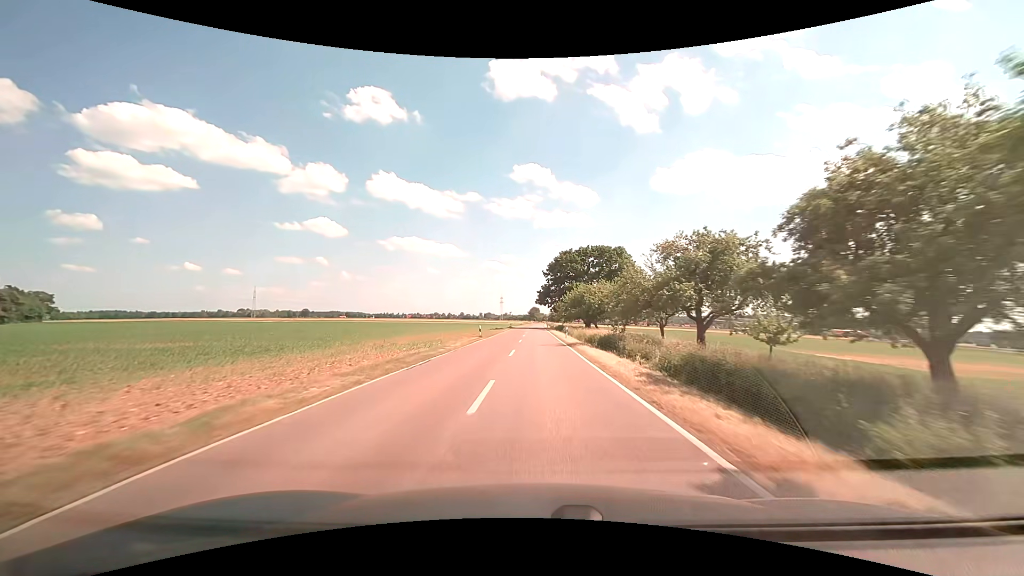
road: tertiary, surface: asphalt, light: Day
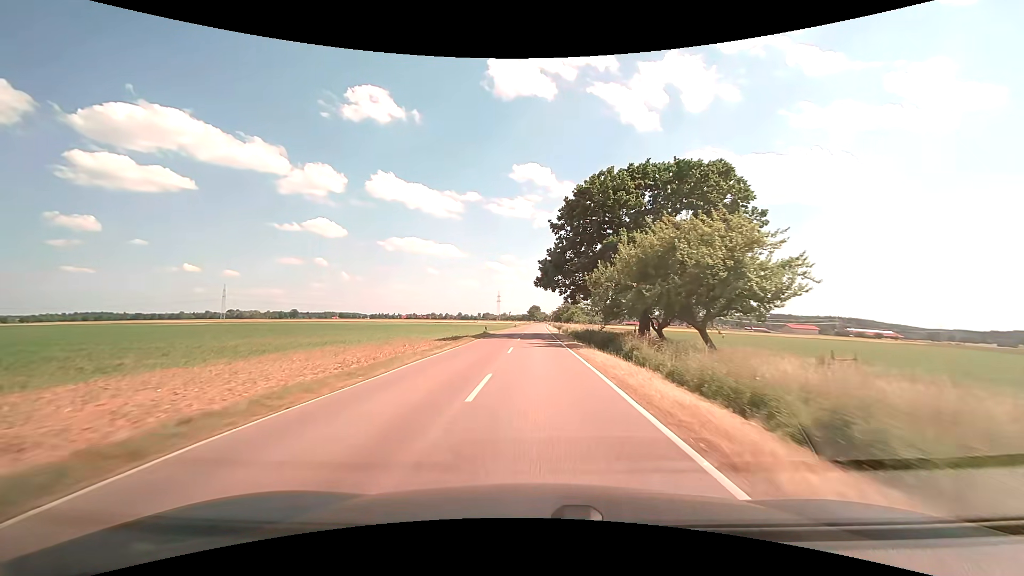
(+0.2, +48.0) m; 0°
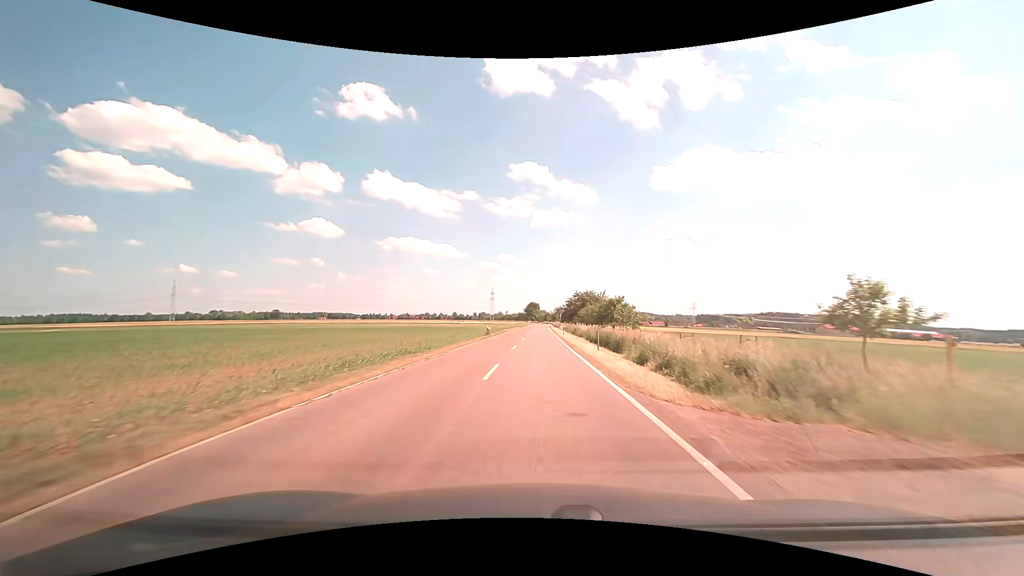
(+0.1, +58.9) m; 0°
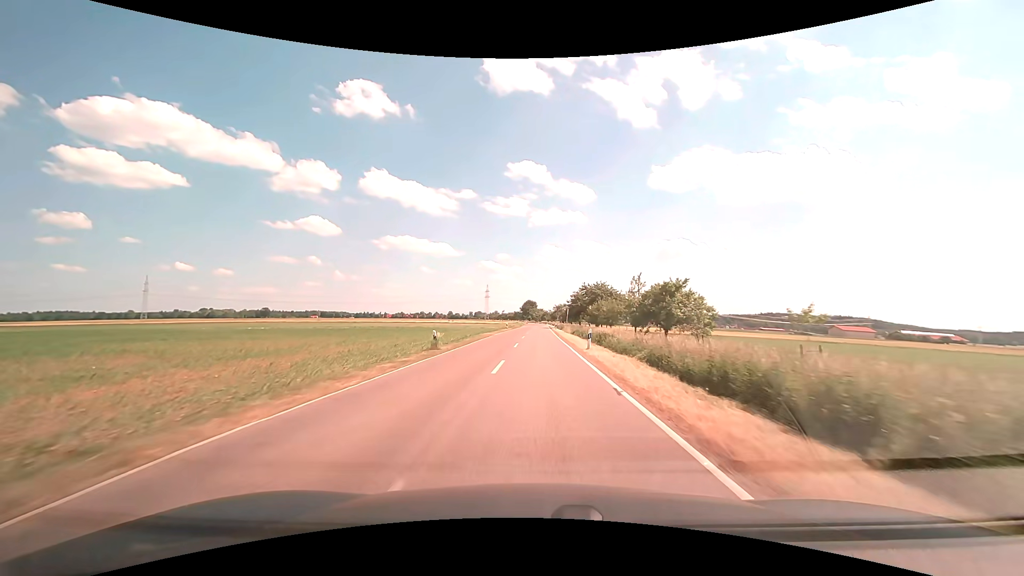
(0.0, +23.3) m; 0°
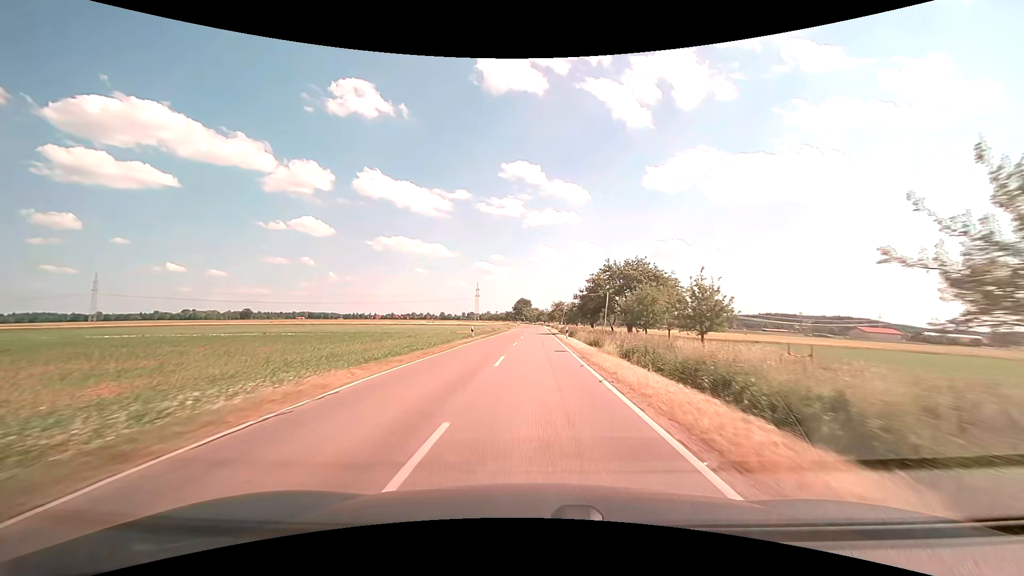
(+0.1, +34.7) m; +1°
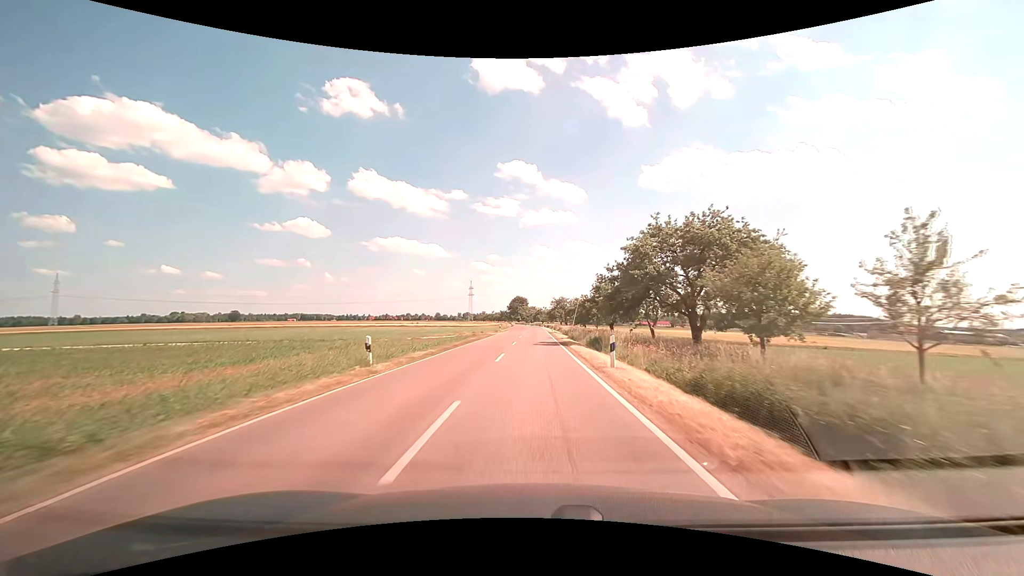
(+0.1, +23.0) m; 0°
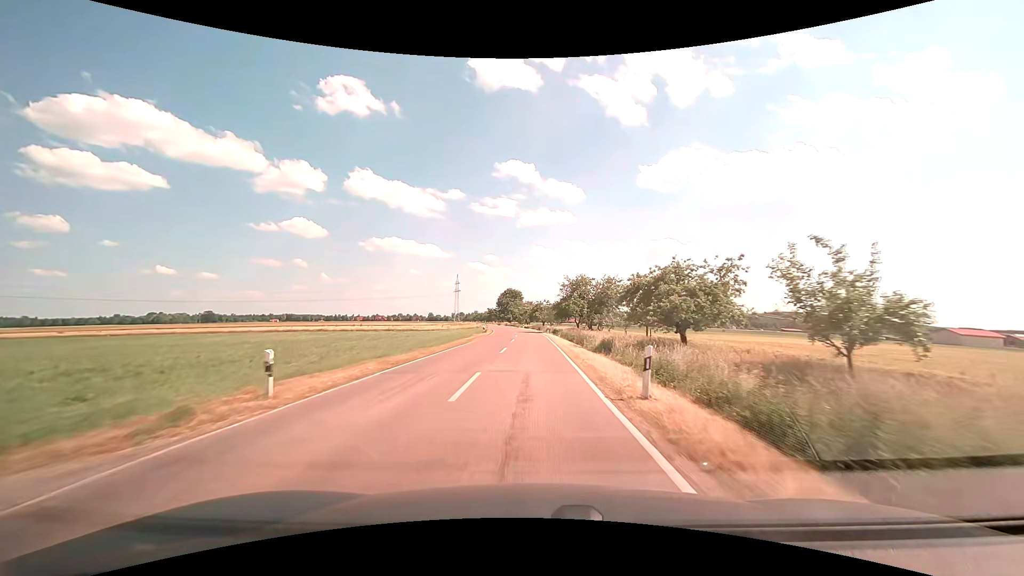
(+0.1, +56.9) m; 0°
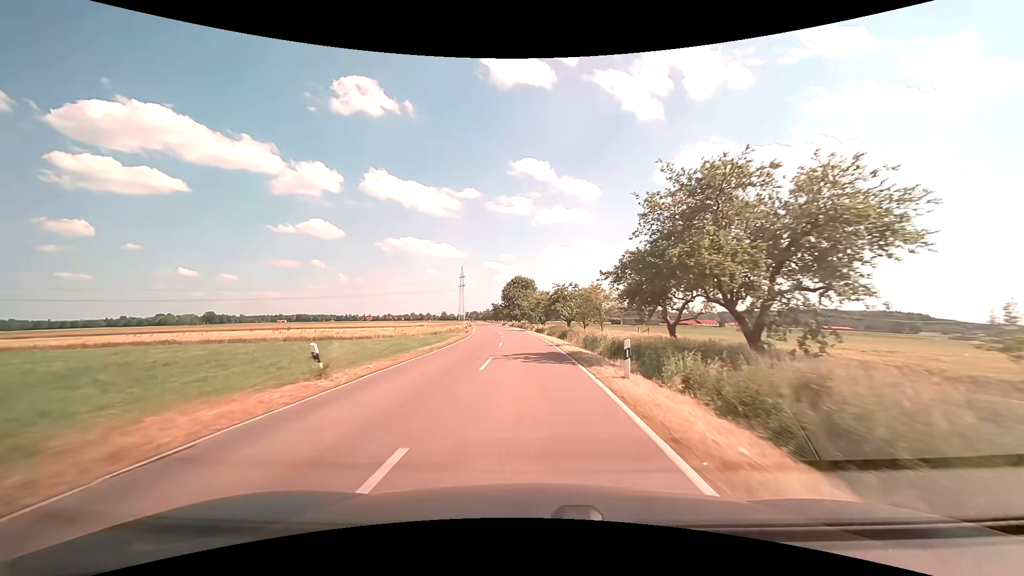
(-0.2, +45.0) m; -2°
(0, +10) (0, +20) (-1, +30) (-2, +40) (-2, +50) (-3, +60) (-4, +70) (-6, +80) (-7, +90) (-8, +100) m
